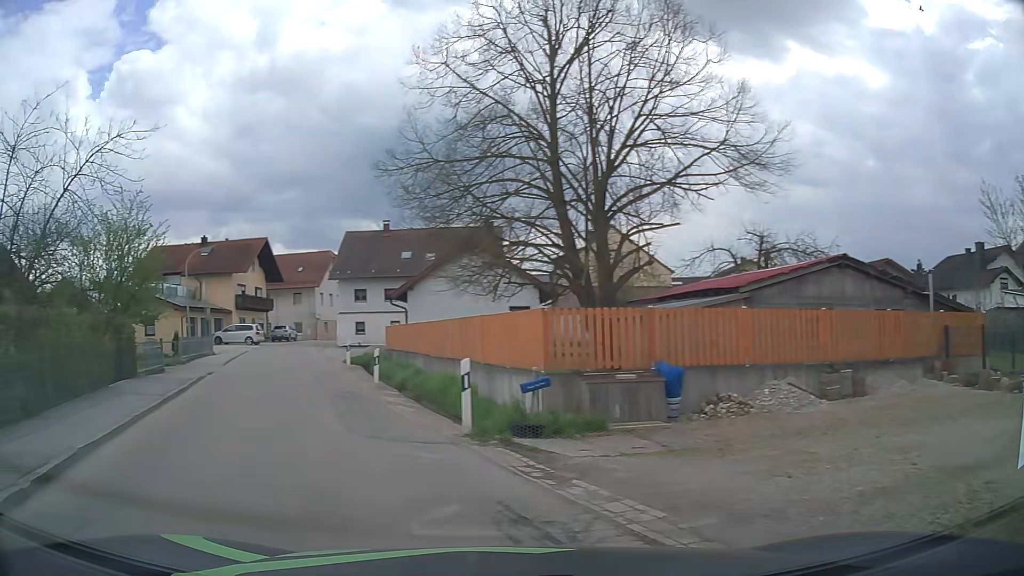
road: tertiary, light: Day
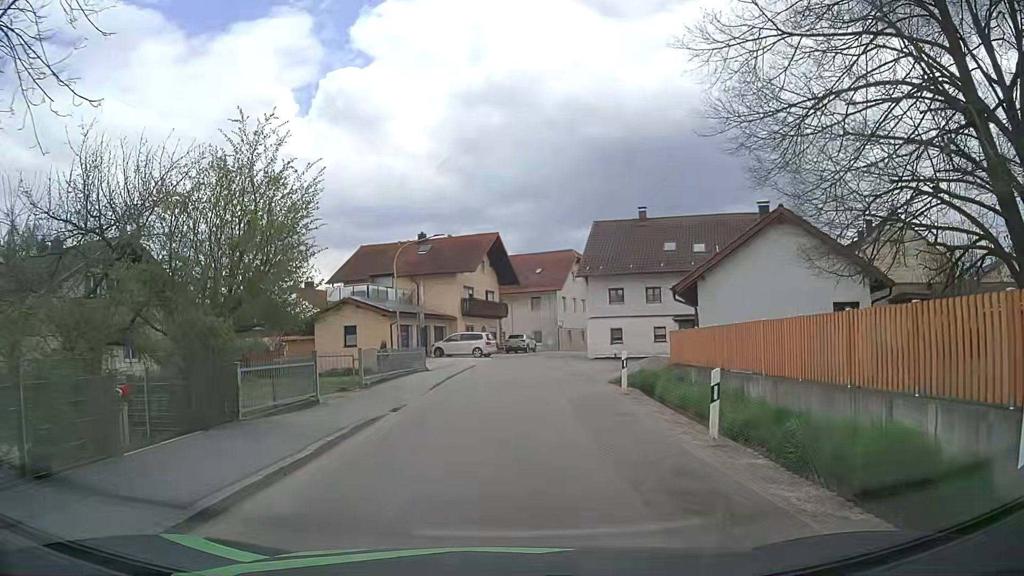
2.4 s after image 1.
(-2.7, +9.0) m; -21°
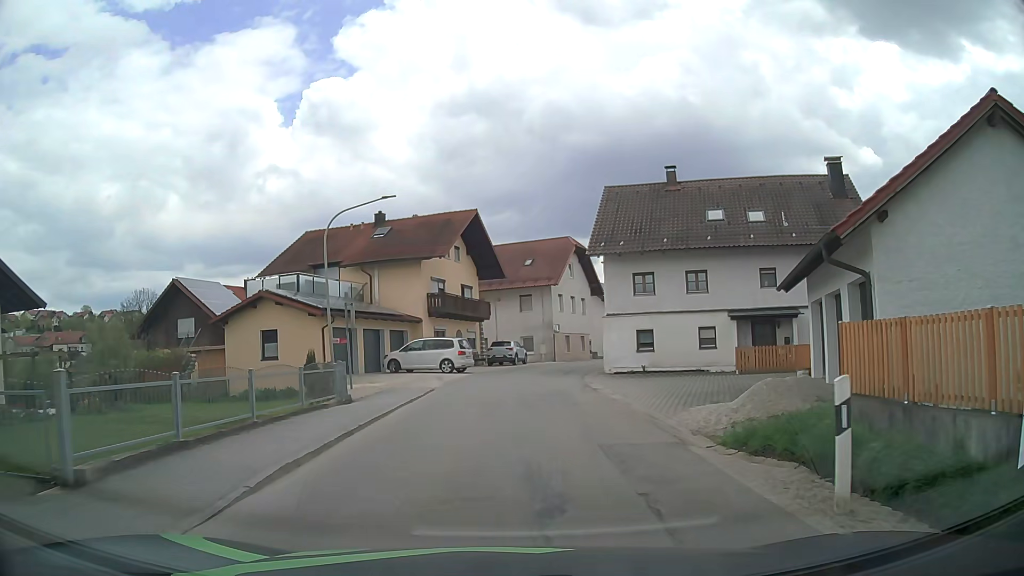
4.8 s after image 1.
(+0.2, +12.6) m; +1°
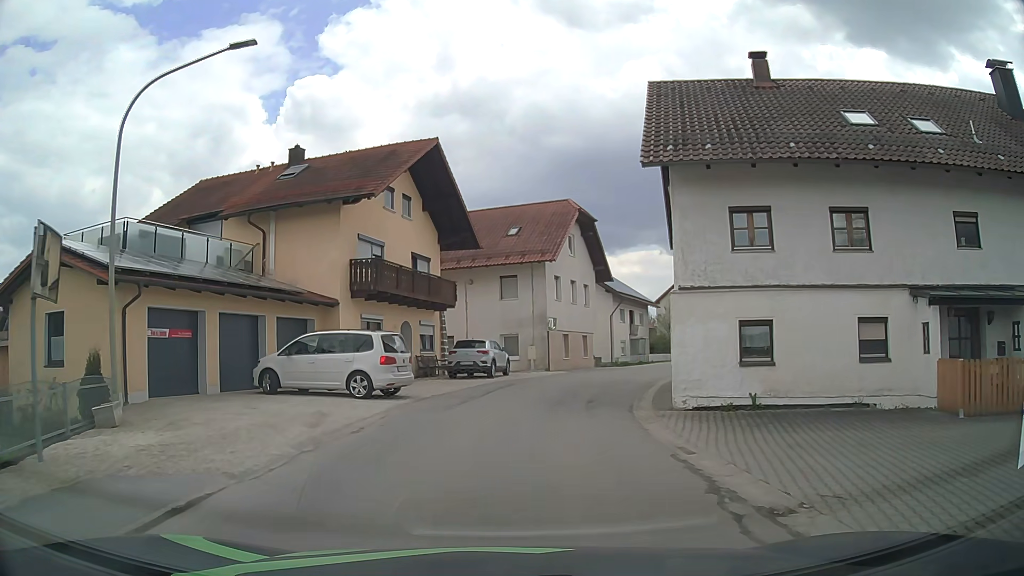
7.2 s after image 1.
(+0.2, +14.8) m; +2°
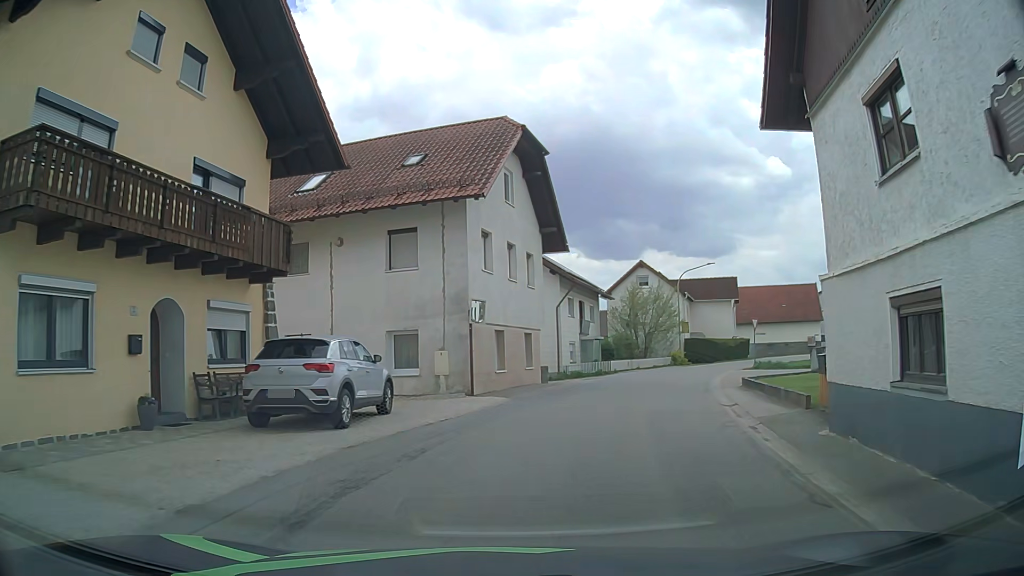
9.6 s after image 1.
(+0.5, +15.2) m; +5°
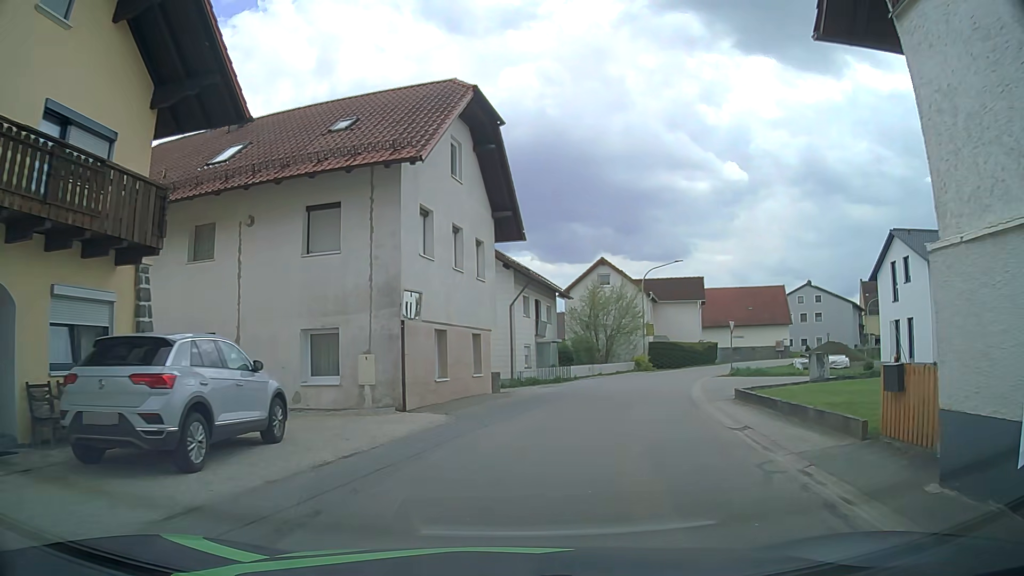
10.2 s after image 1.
(+0.2, +4.0) m; +7°
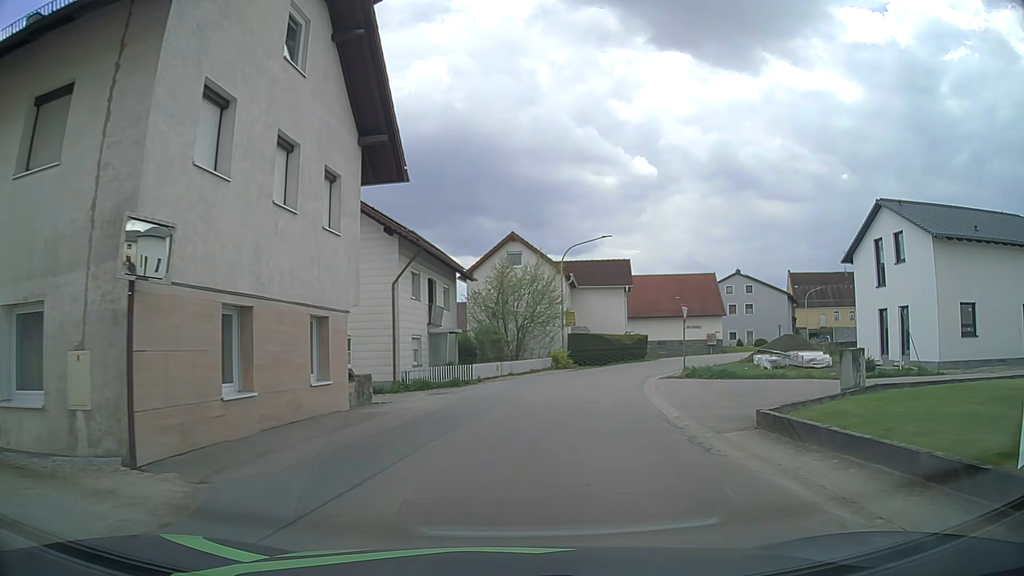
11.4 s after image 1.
(+0.5, +8.2) m; +7°
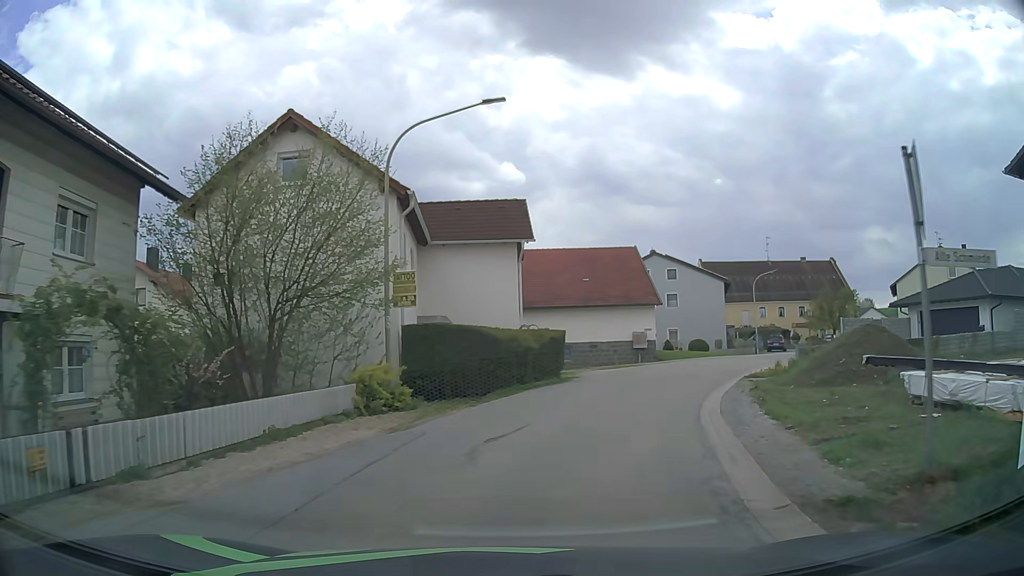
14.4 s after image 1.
(+2.5, +22.2) m; +11°
(+1, +10) (+4, +20) (+8, +29) (+13, +37) (+19, +45) (+26, +53) (+32, +60) (+39, +68) (+46, +75) (+52, +83) m
